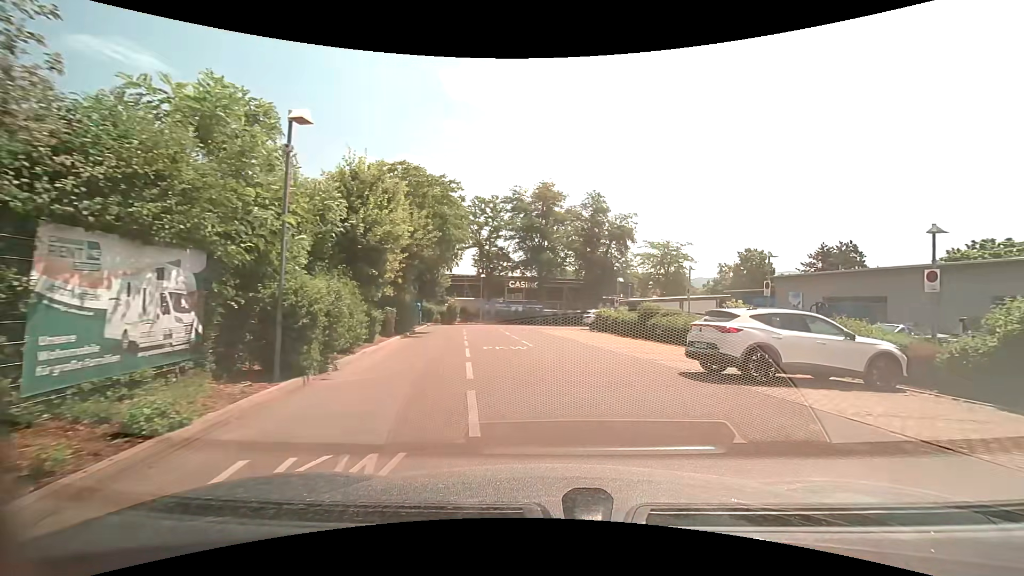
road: service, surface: asphalt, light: Day
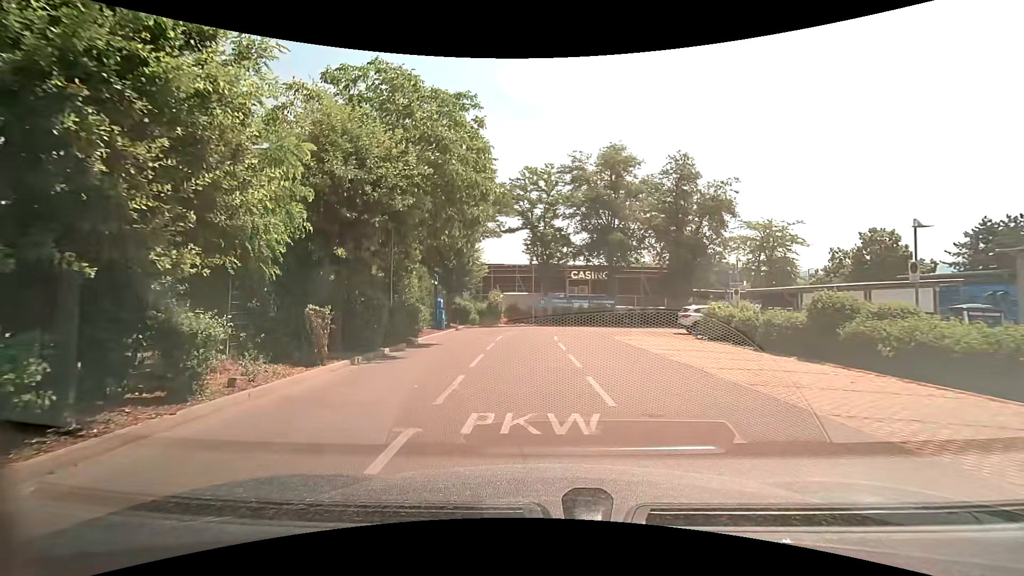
(0.0, +12.0) m; -7°
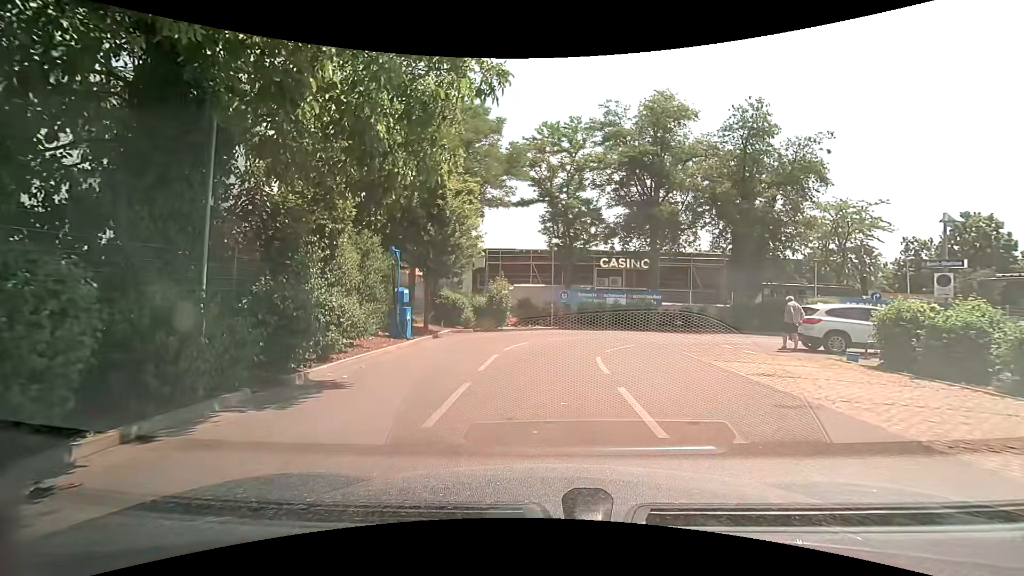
(-0.2, +10.4) m; -3°
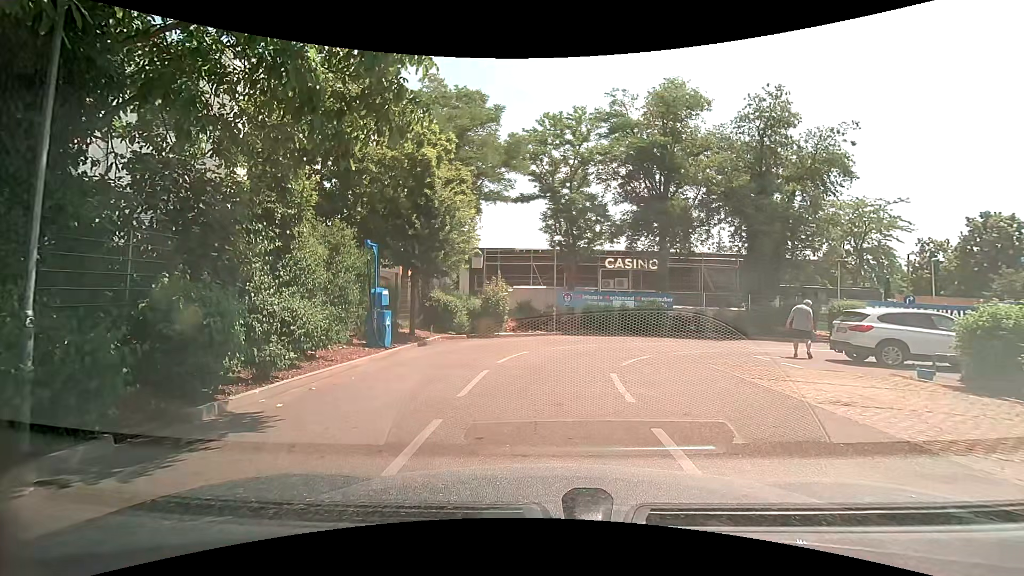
(0.0, +2.2) m; 0°
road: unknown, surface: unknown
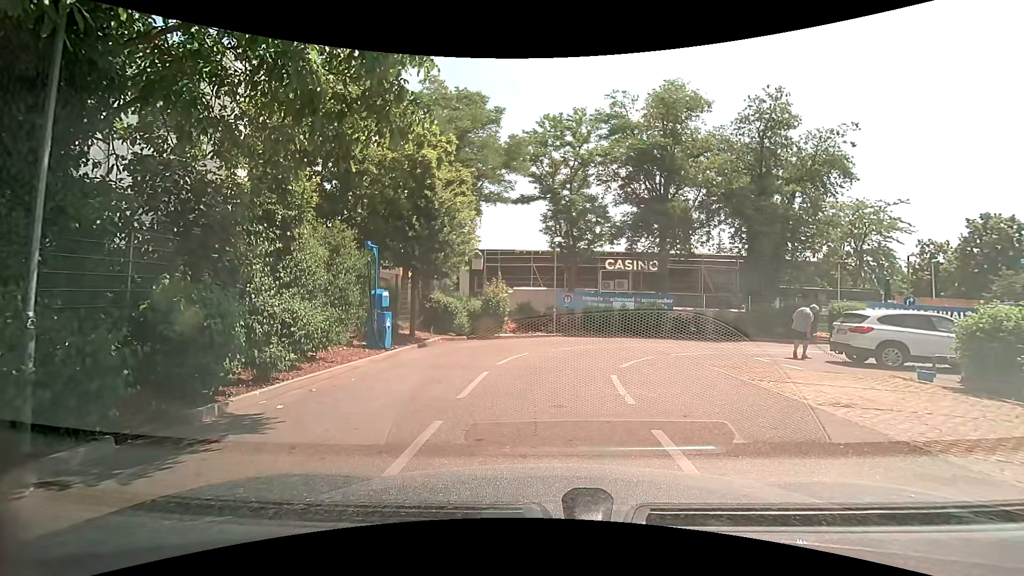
(0.0, 0.0) m; 0°
